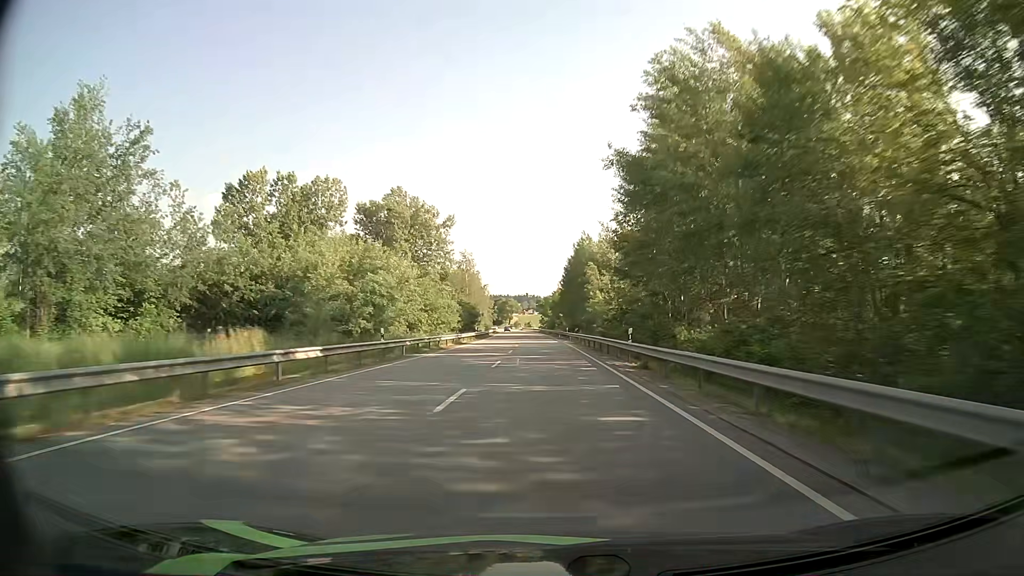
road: primary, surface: asphalt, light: Day
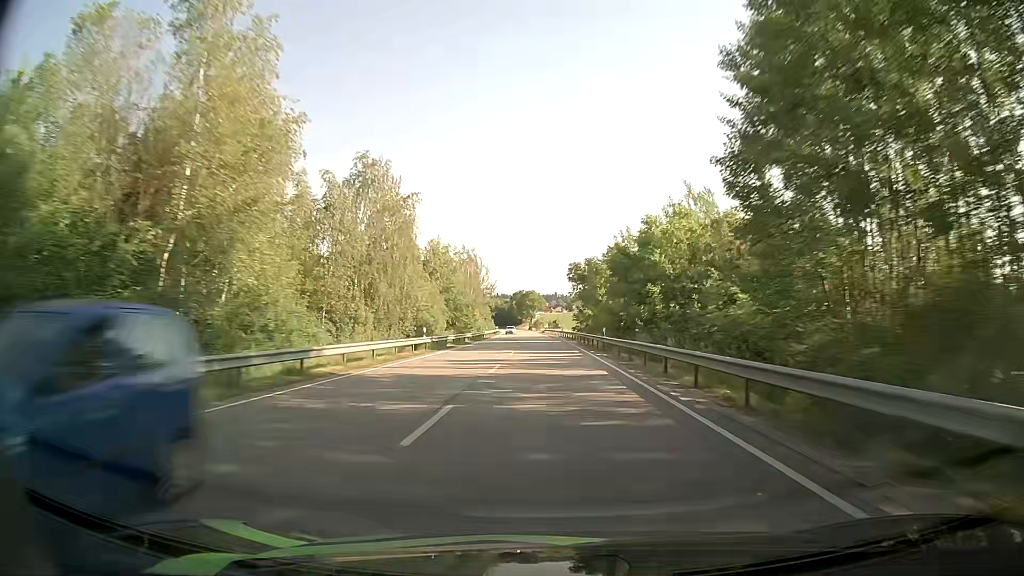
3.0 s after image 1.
(-2.0, +87.2) m; -3°
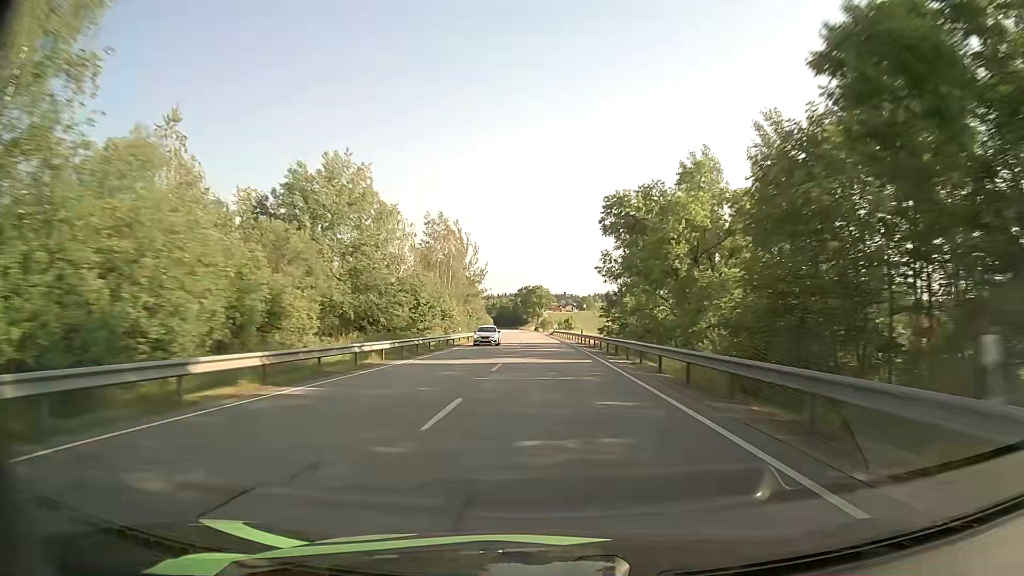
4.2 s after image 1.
(-0.1, +34.9) m; 0°
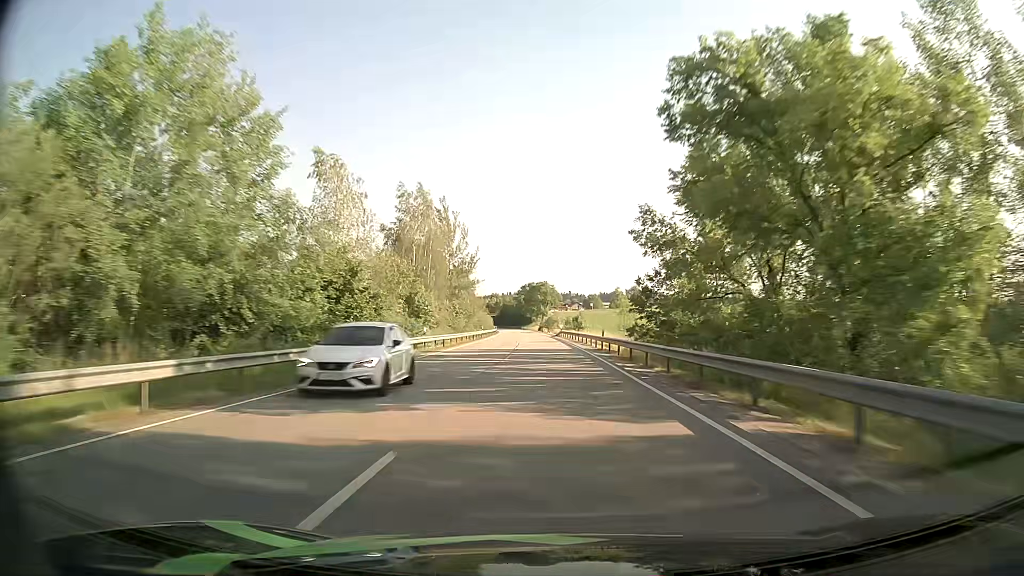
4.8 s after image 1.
(-0.1, +17.5) m; -1°
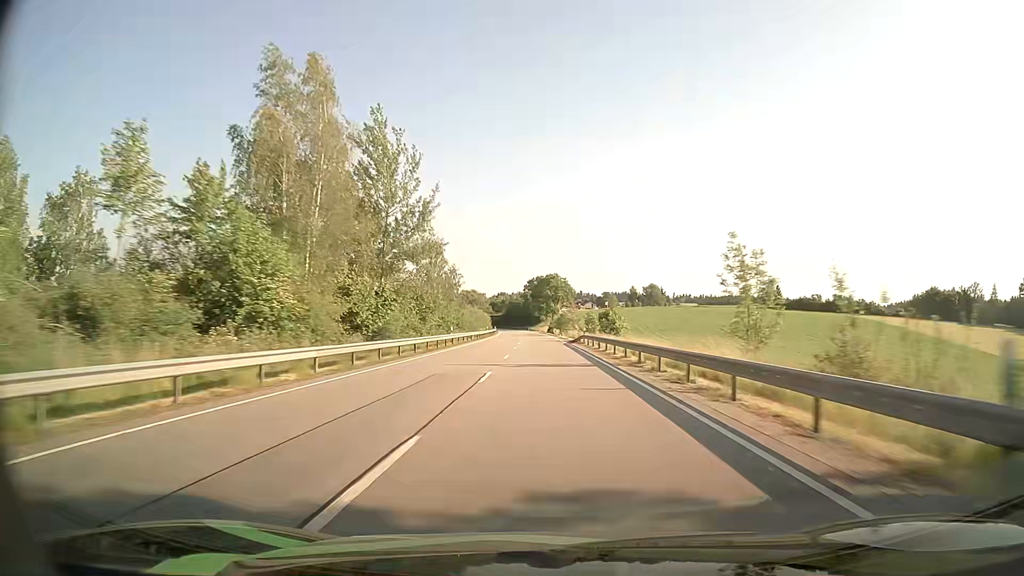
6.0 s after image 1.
(-0.1, +34.9) m; -1°
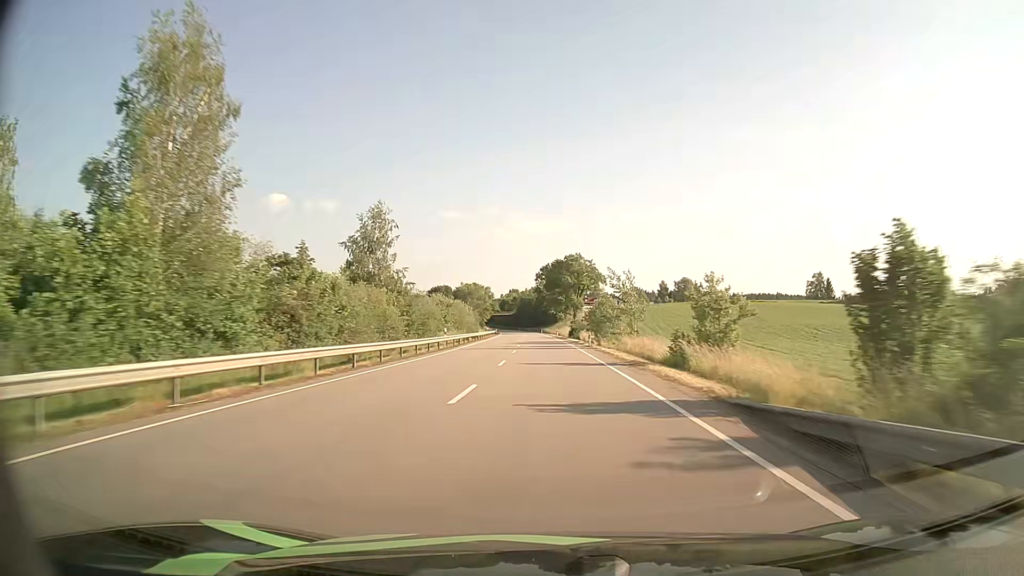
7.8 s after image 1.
(-0.6, +52.4) m; -1°
(0, +10) (0, +20) (0, +30) (0, +40) (-1, +50) (-1, +60) (-1, +70) (-2, +80) (-2, +90) (-2, +100) m
